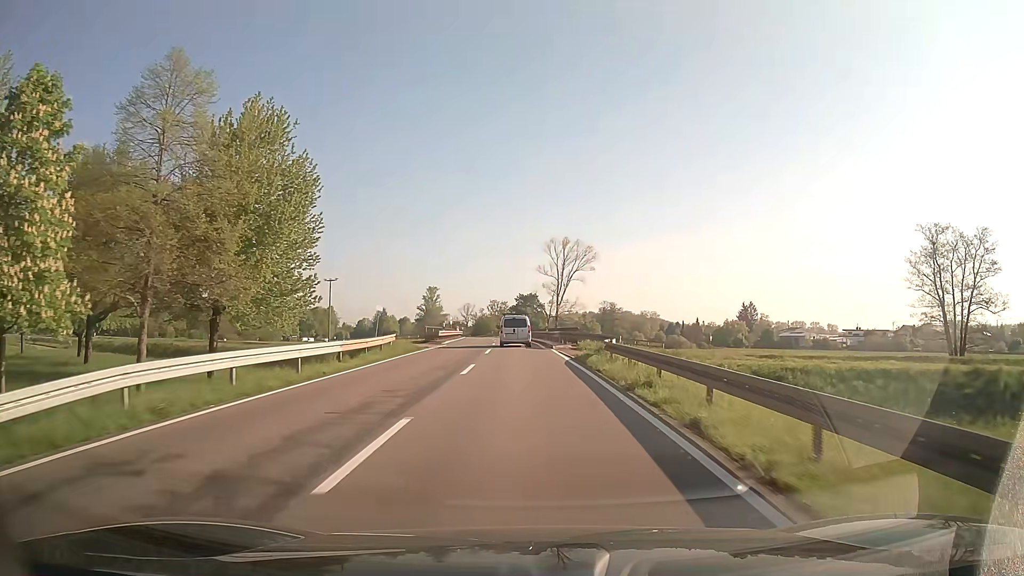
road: secondary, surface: asphalt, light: Day
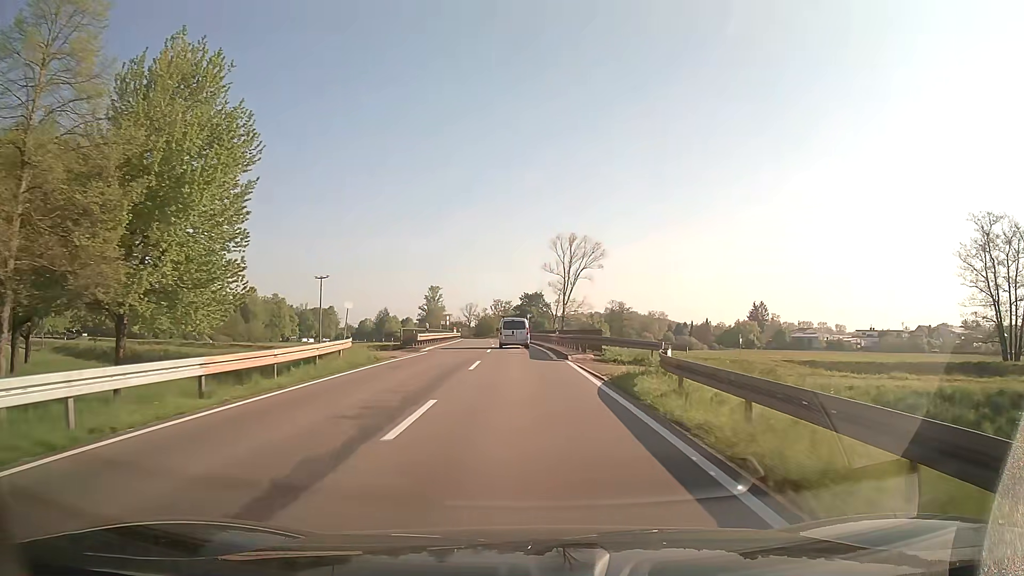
(0.0, +9.7) m; 0°
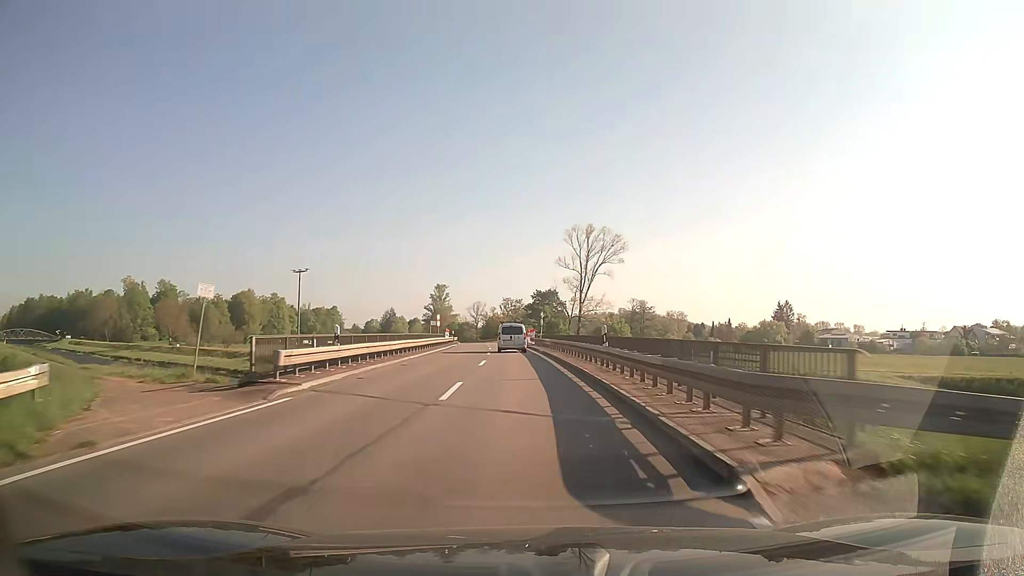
(-0.1, +19.5) m; -1°
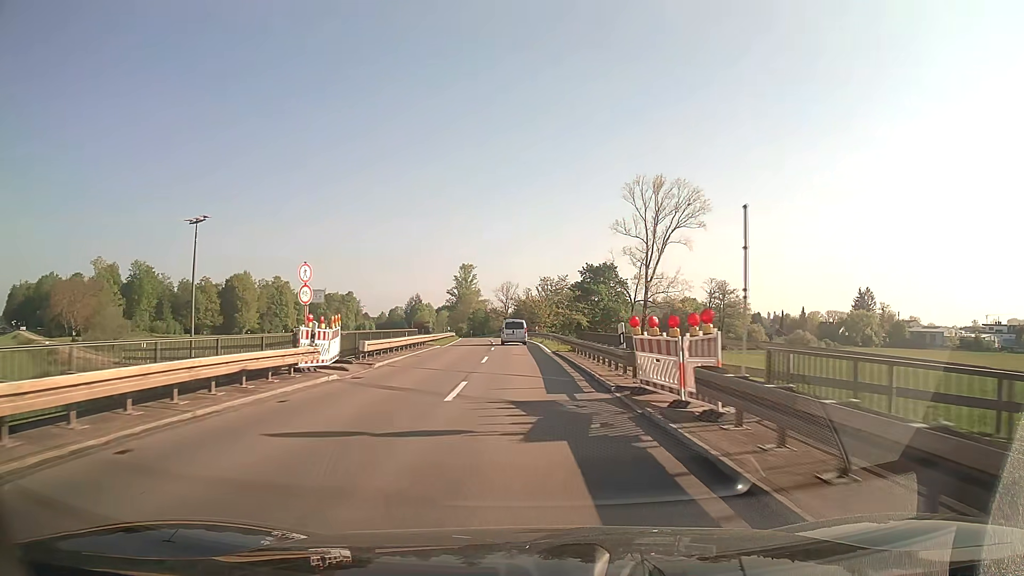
(-1.4, +49.1) m; -3°
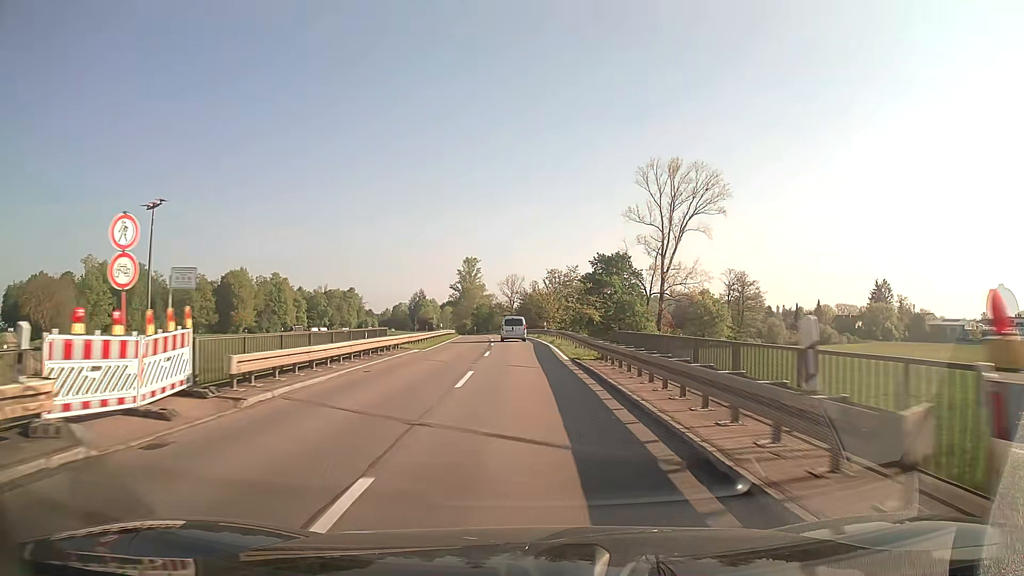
(-0.1, +10.0) m; -1°
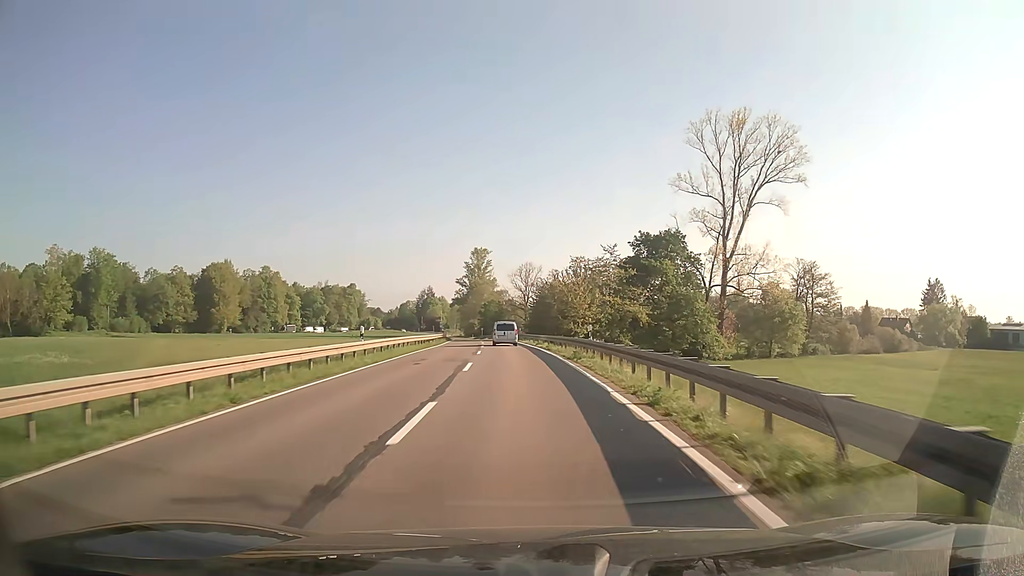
(-0.4, +30.3) m; -2°
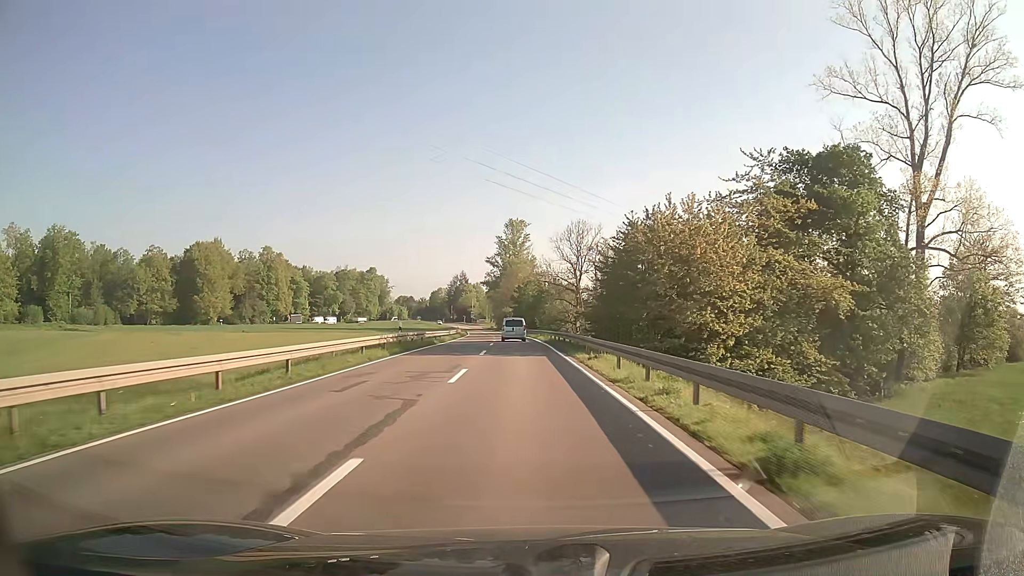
(-1.1, +41.4) m; -3°
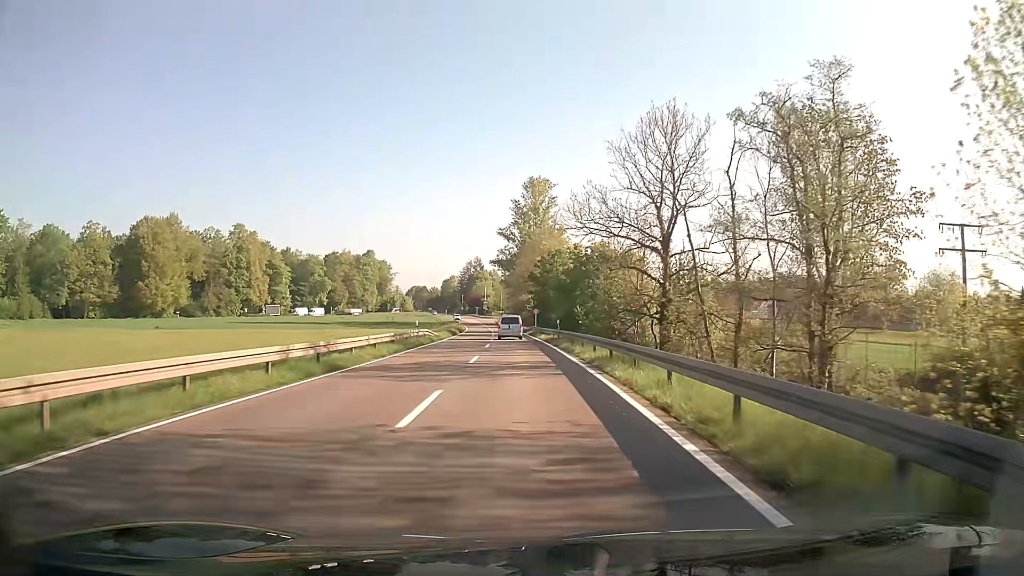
(-0.9, +41.9) m; -2°
(0, +10) (0, +20) (0, +30) (-1, +40) (-1, +50) (-2, +60) (-3, +70) (-3, +80) (-4, +90) (-5, +100) m
